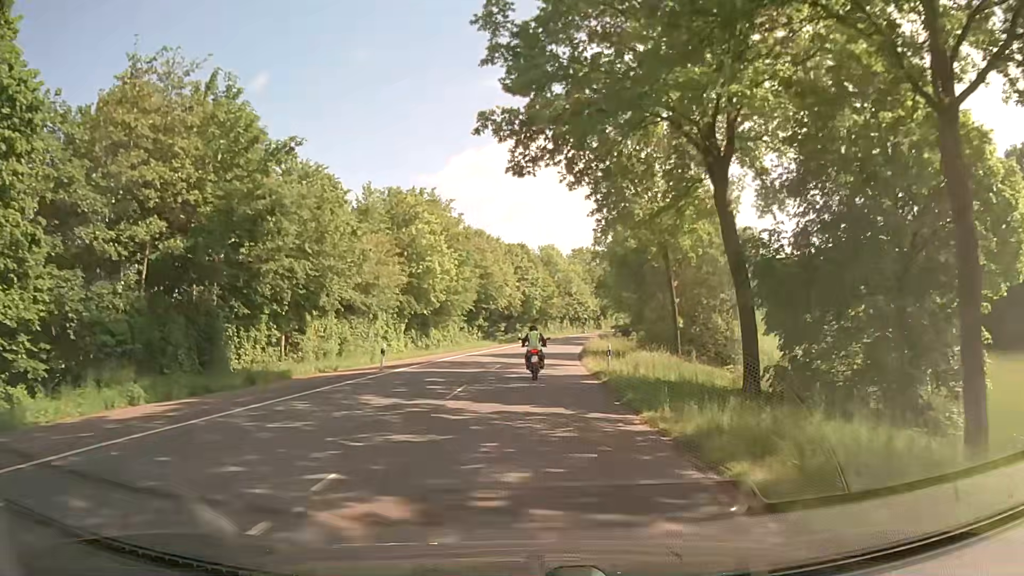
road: secondary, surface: asphalt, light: Day
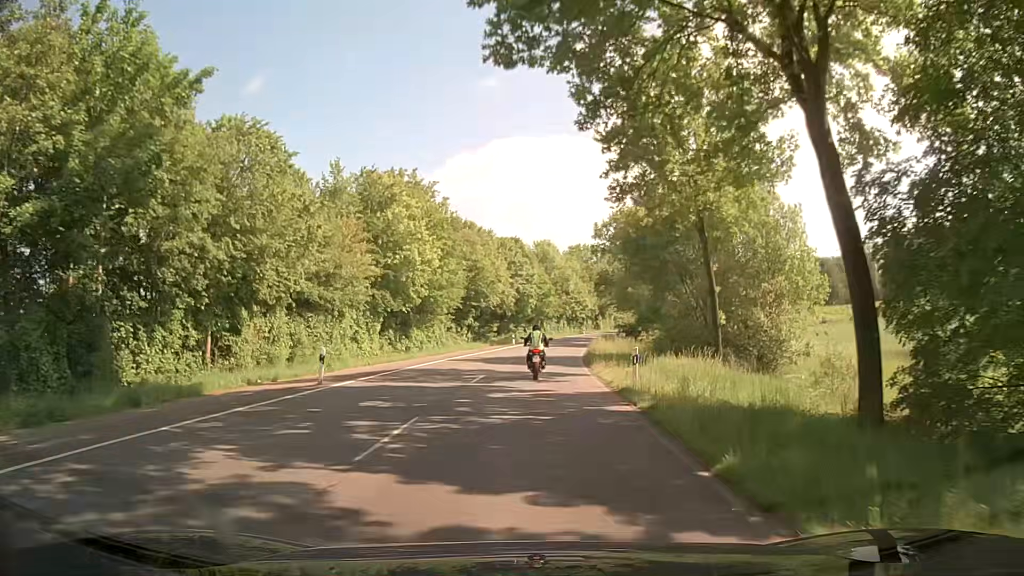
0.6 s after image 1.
(0.0, +7.5) m; 0°
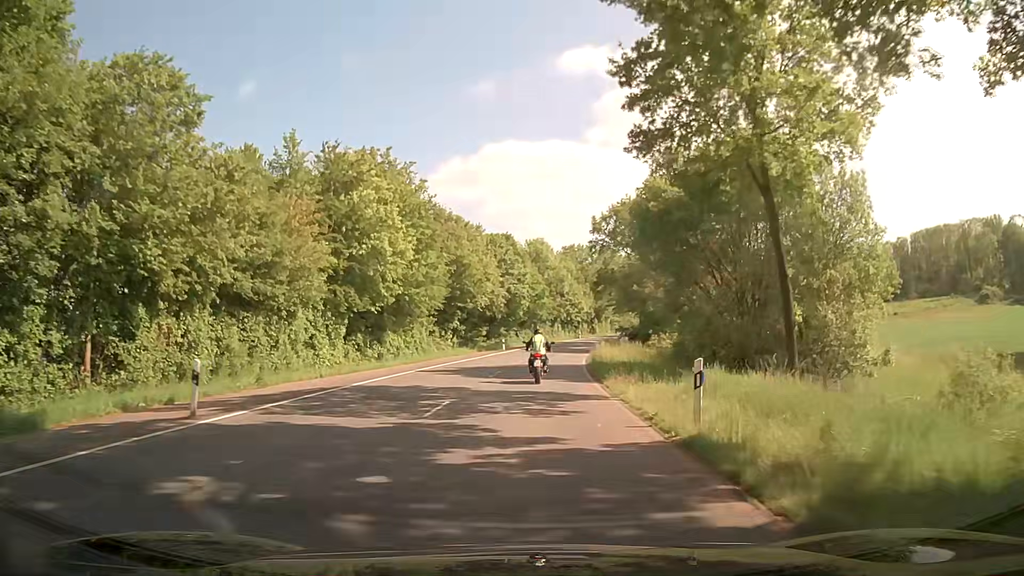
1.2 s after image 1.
(+0.1, +7.5) m; +1°
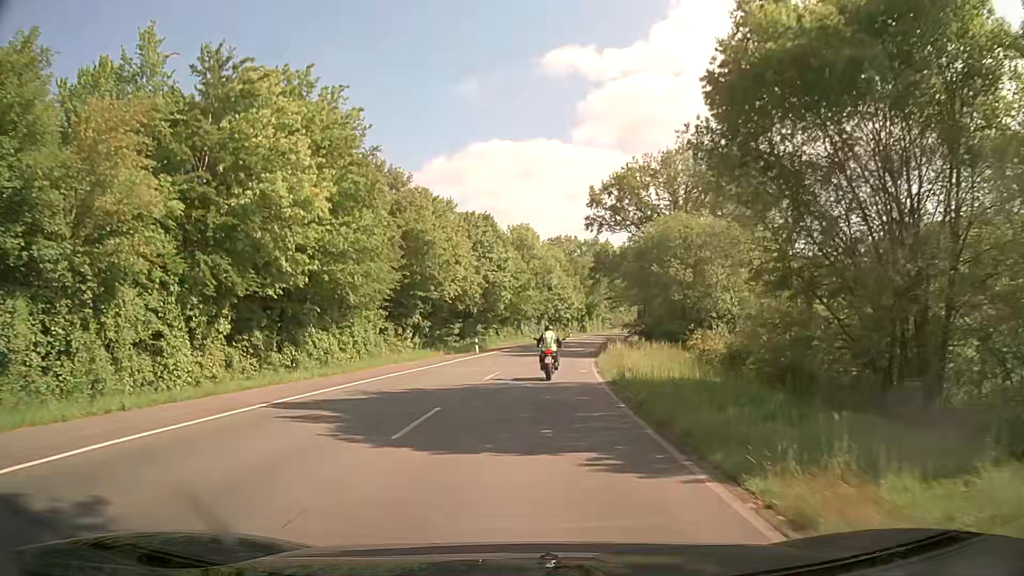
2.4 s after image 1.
(+0.2, +14.8) m; +2°
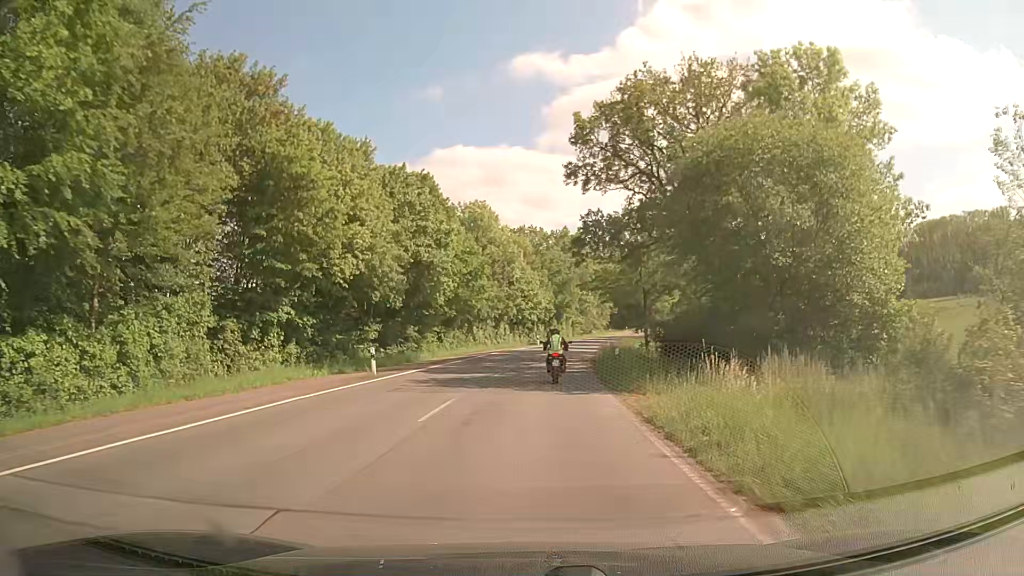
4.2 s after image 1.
(+0.4, +21.9) m; +3°
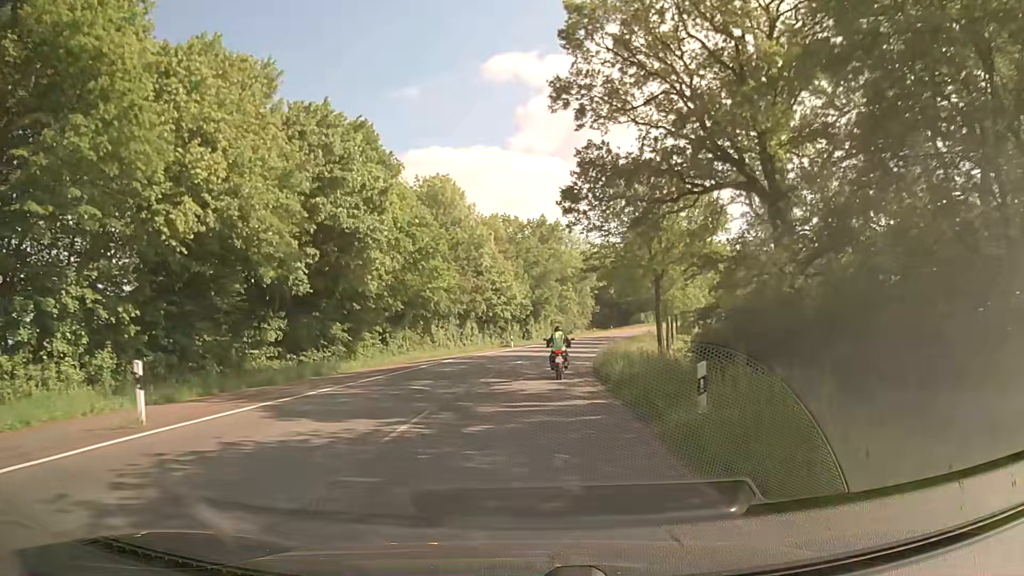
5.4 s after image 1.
(+0.3, +14.4) m; +2°
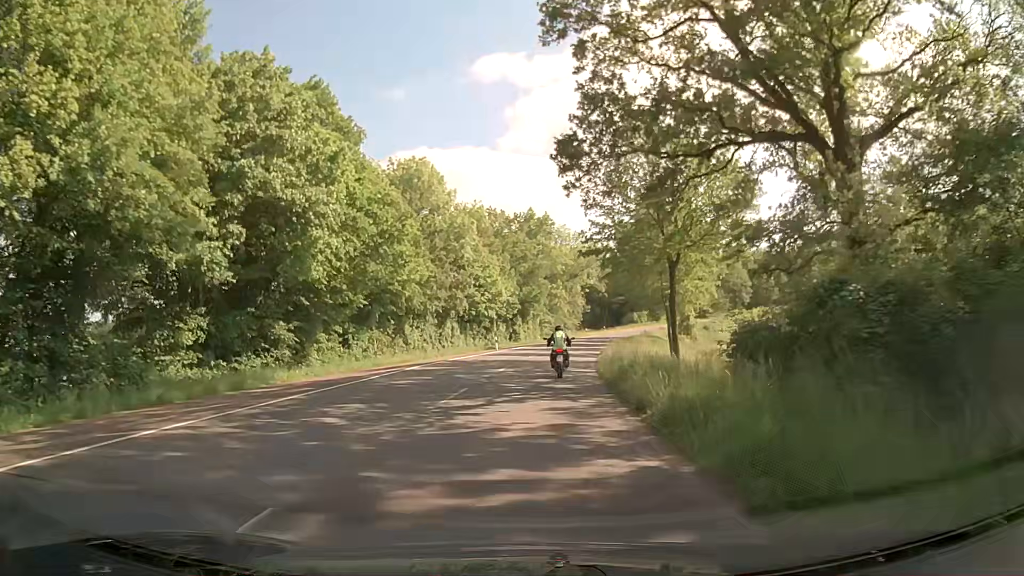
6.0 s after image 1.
(+0.1, +7.2) m; +1°
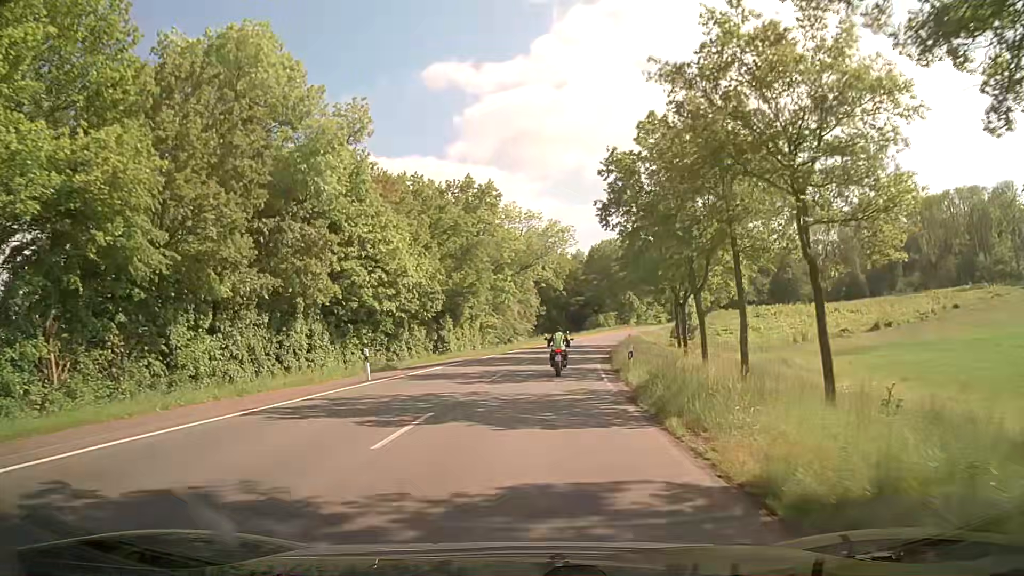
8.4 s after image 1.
(+1.2, +29.4) m; +6°
(0, +10) (0, +20) (+1, +30) (+2, +40) (+3, +50) (+4, +60) (+6, +70) (+8, +79) (+11, +89) (+14, +99) m
